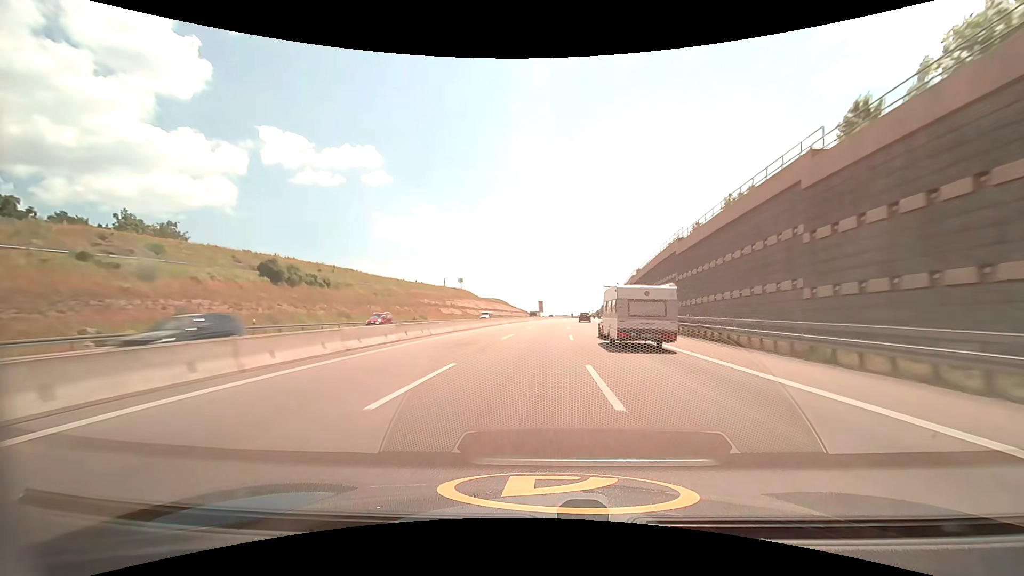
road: motorway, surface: asphalt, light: Day
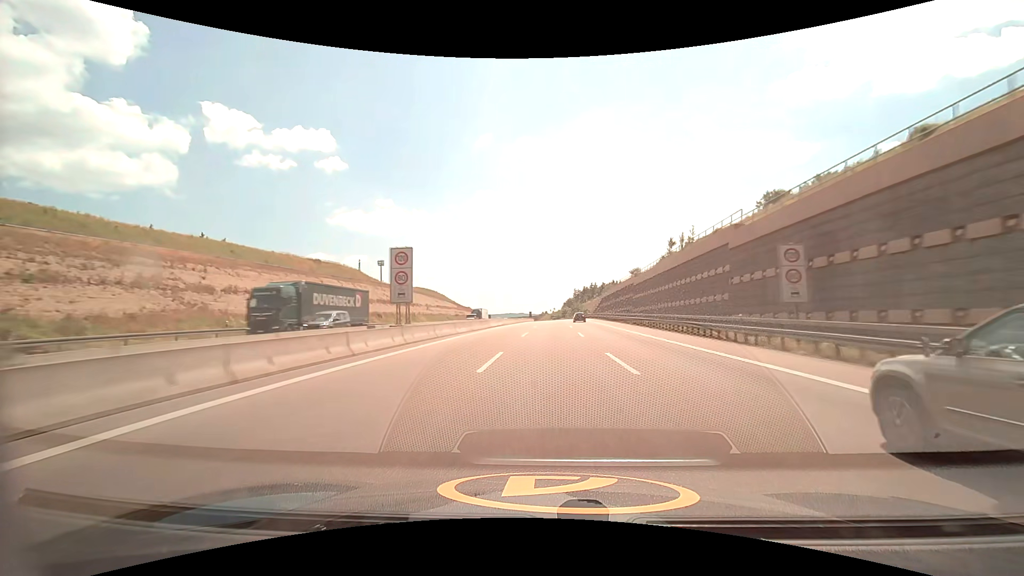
(+5.3, +102.9) m; +5°
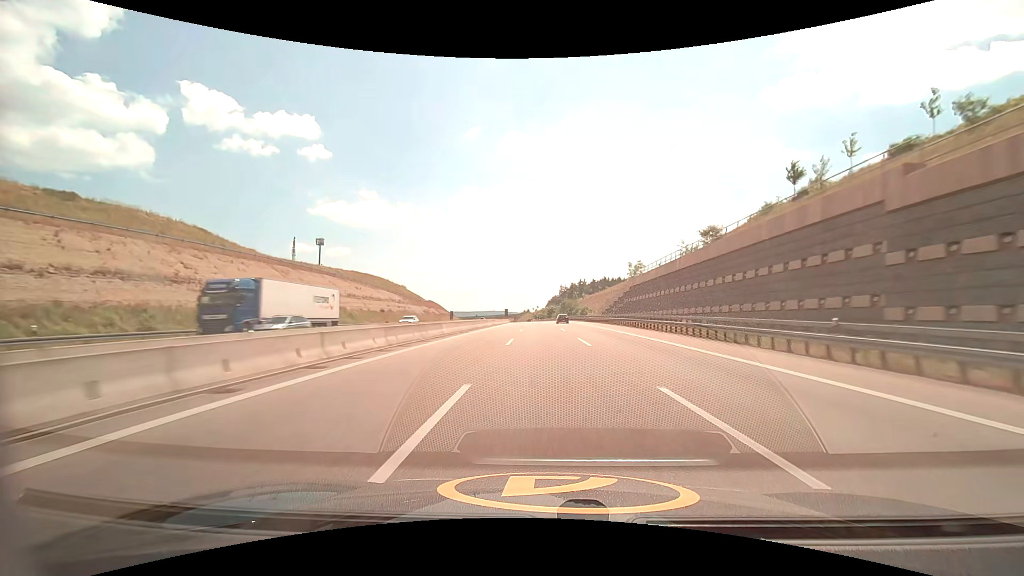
(+0.9, +61.3) m; +2°
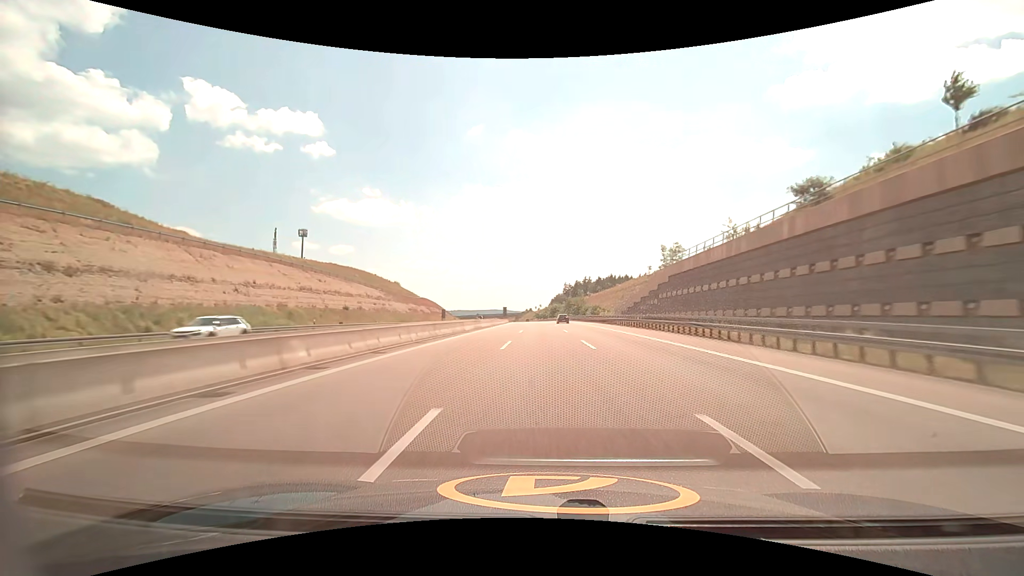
(0.0, +20.4) m; 0°
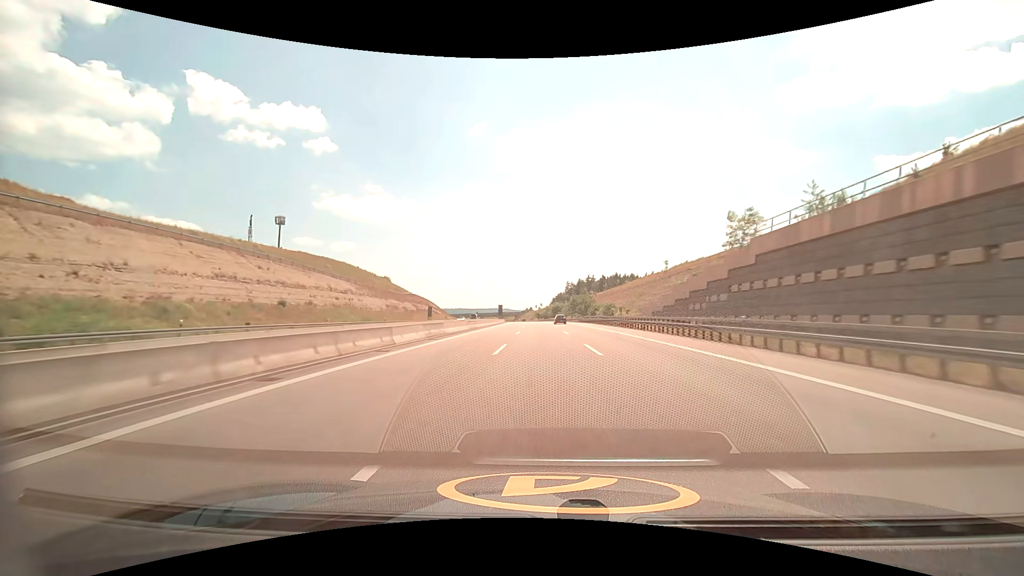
(0.0, +20.4) m; 0°
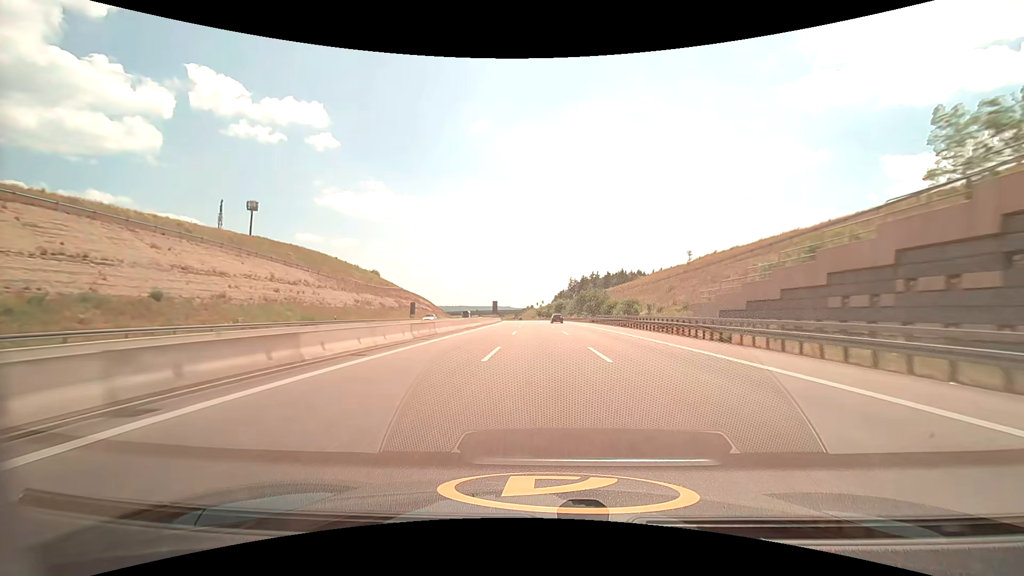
(0.0, +20.4) m; 0°
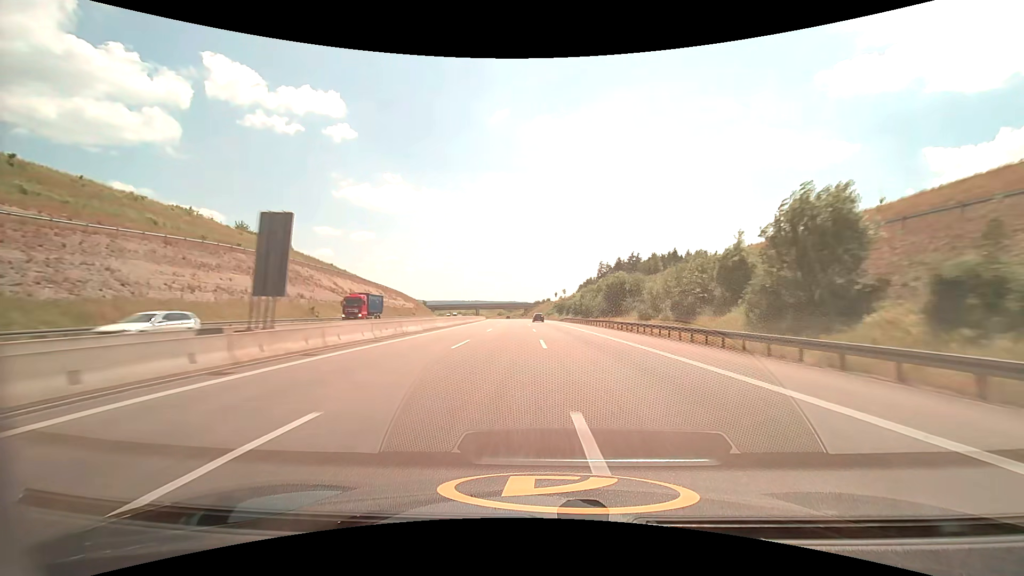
(-1.1, +102.8) m; -2°
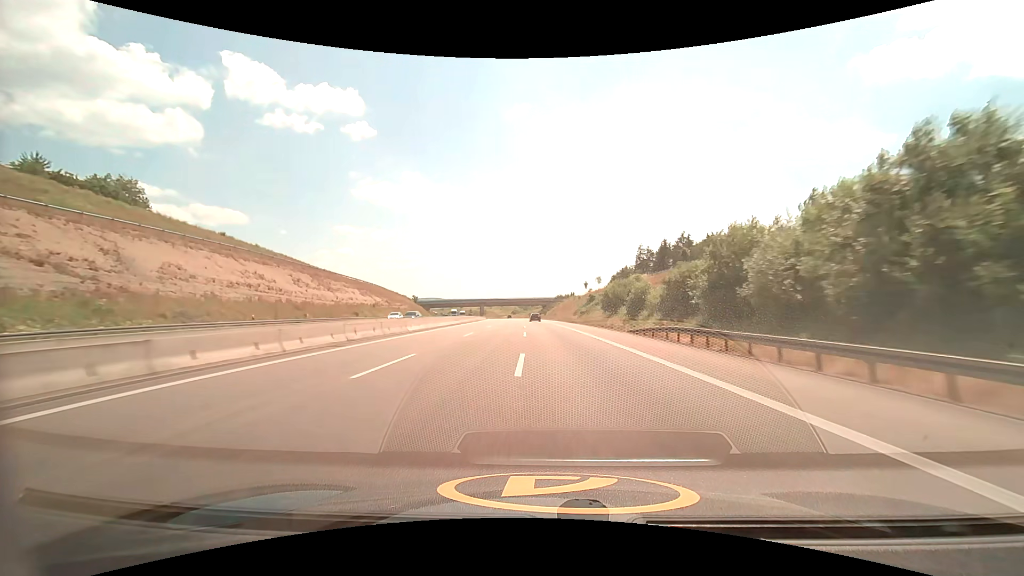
(-1.3, +62.0) m; -2°
(0, +10) (0, +20) (0, +30) (-1, +40) (-1, +50) (-1, +60) (-2, +70) (-2, +80) (-3, +90) (-3, +100) m
